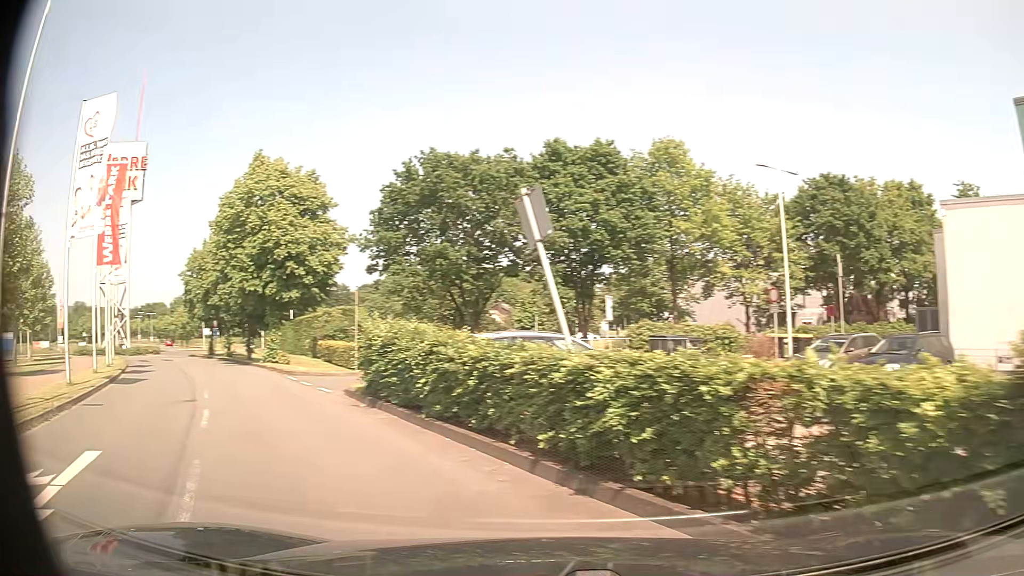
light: Day
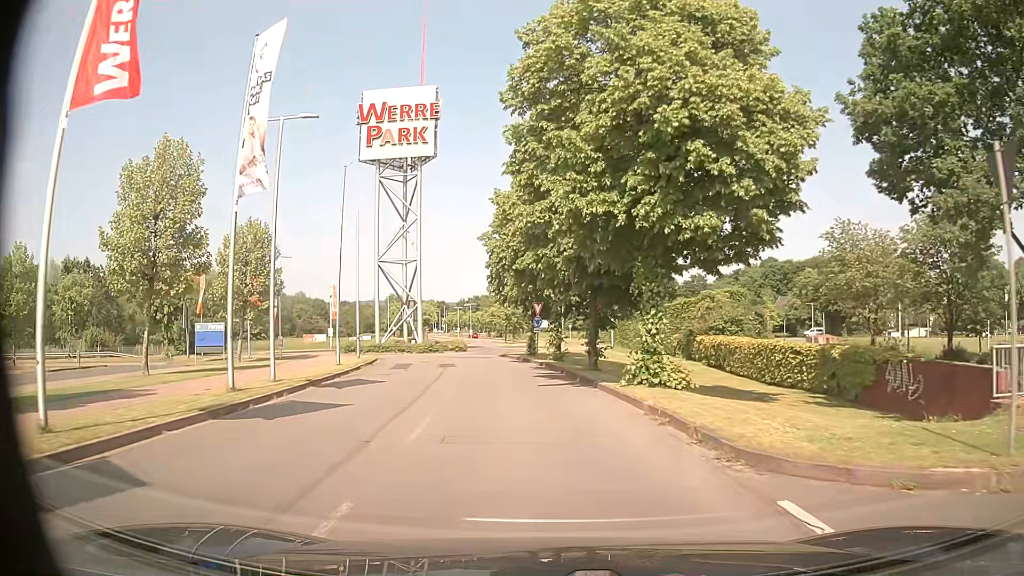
(-7.7, +18.9) m; -29°
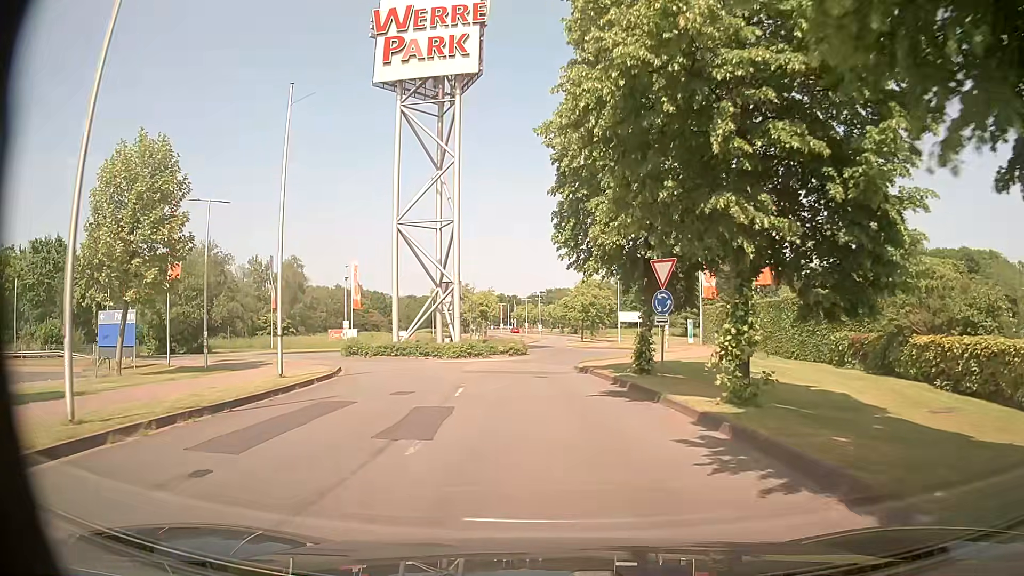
(-1.3, +20.2) m; -6°
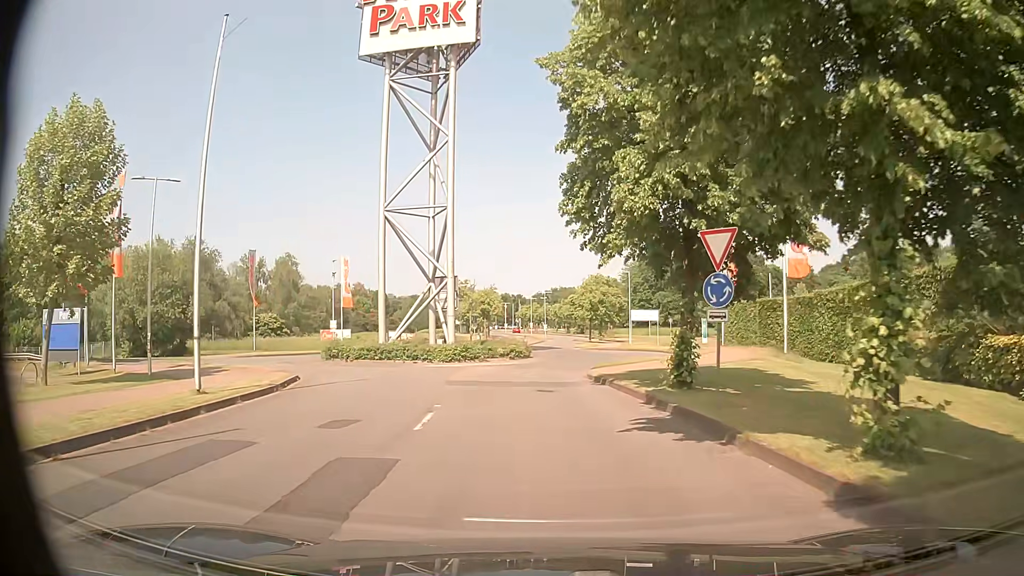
(-0.1, +4.9) m; -1°
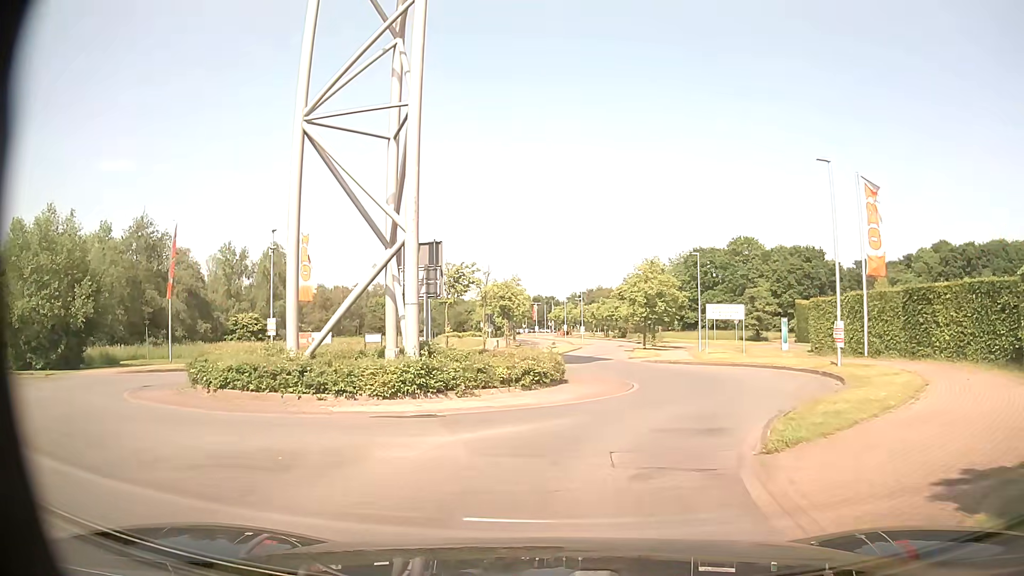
(-0.2, +17.7) m; -2°
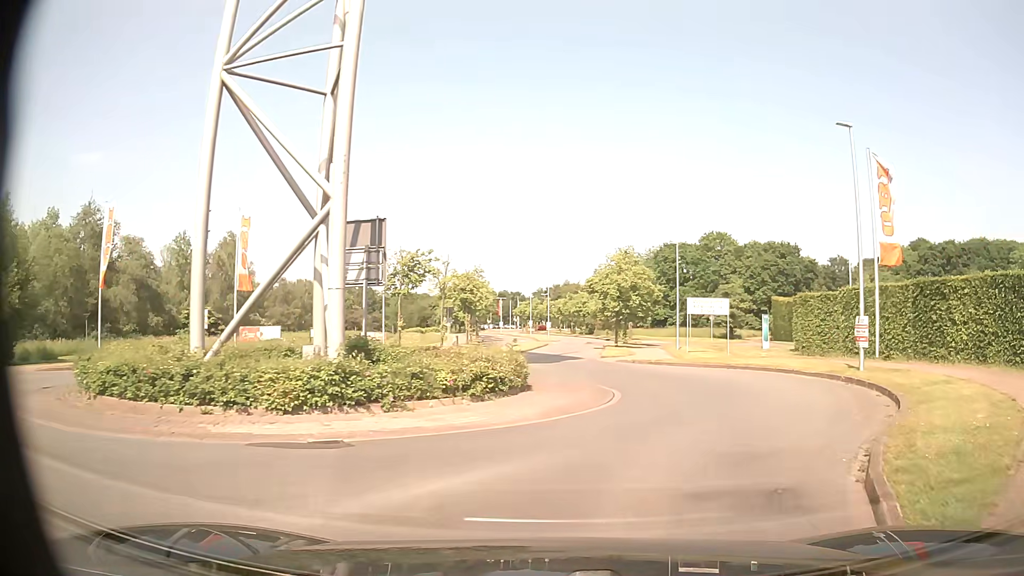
(0.0, +4.2) m; +2°
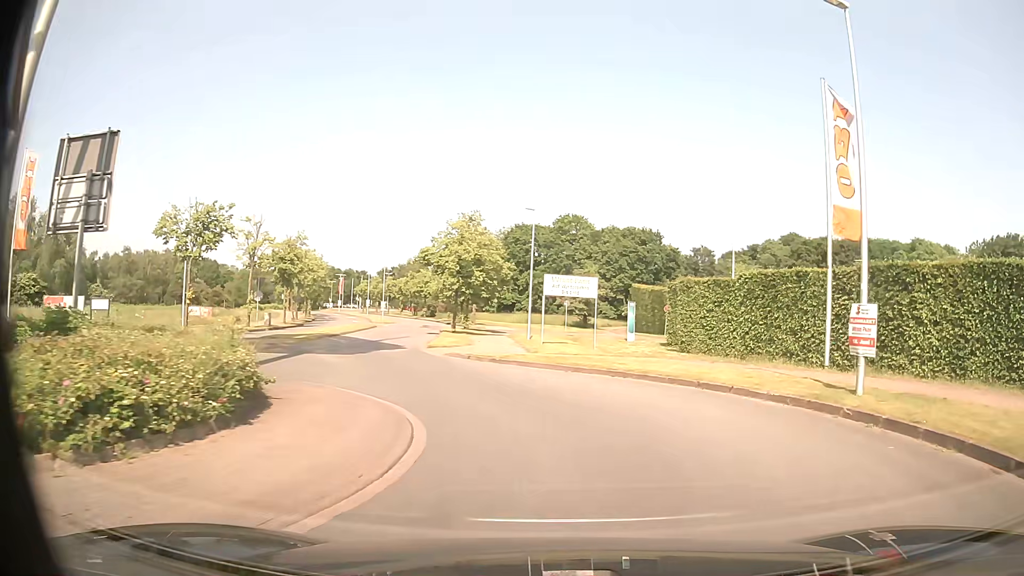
(+0.9, +8.3) m; +12°
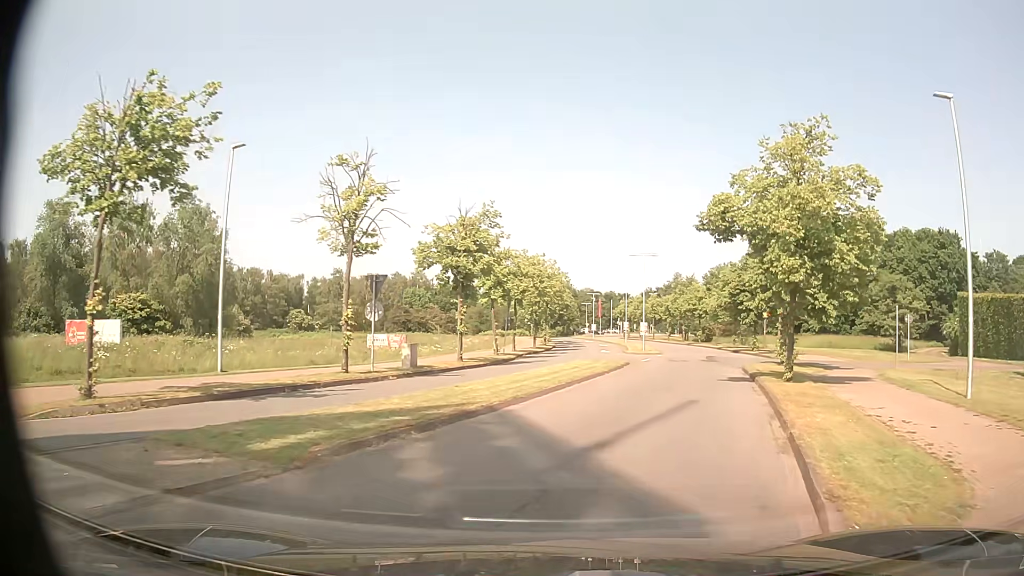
(-3.9, +21.4) m; -21°
(+1, +10) (+3, +20) (+5, +29) (+7, +39) (+8, +49) (+9, +59) (+10, +69) (+10, +79) (+10, +89) (+9, +99) m
